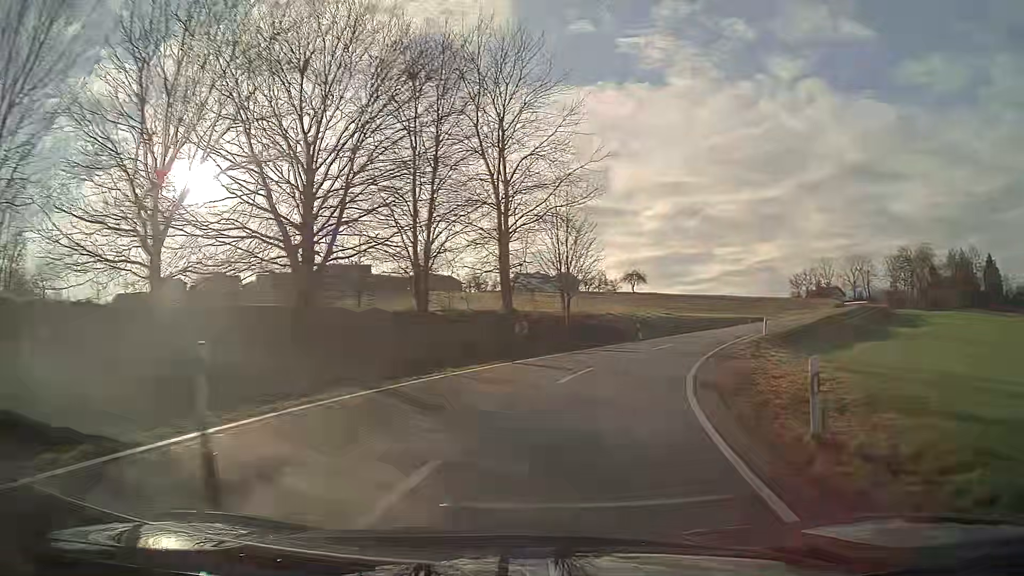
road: tertiary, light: Day
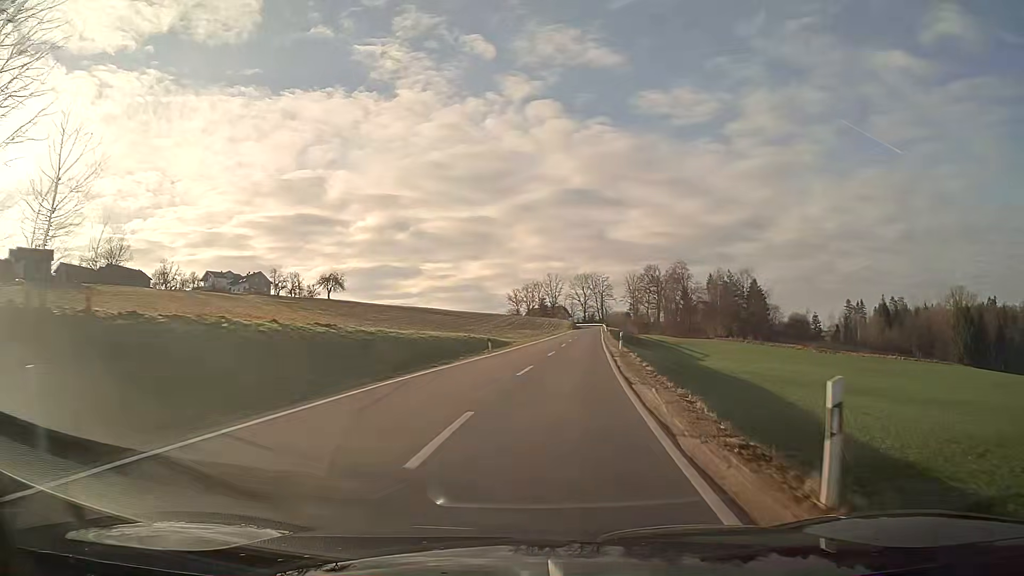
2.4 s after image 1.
(+7.1, +30.8) m; +23°
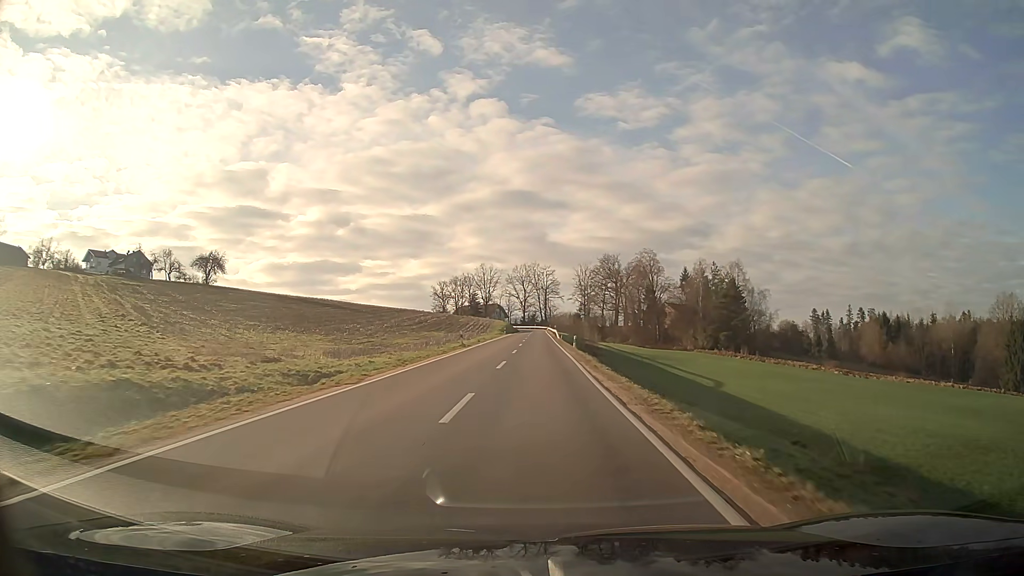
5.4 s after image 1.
(+2.6, +44.8) m; +5°
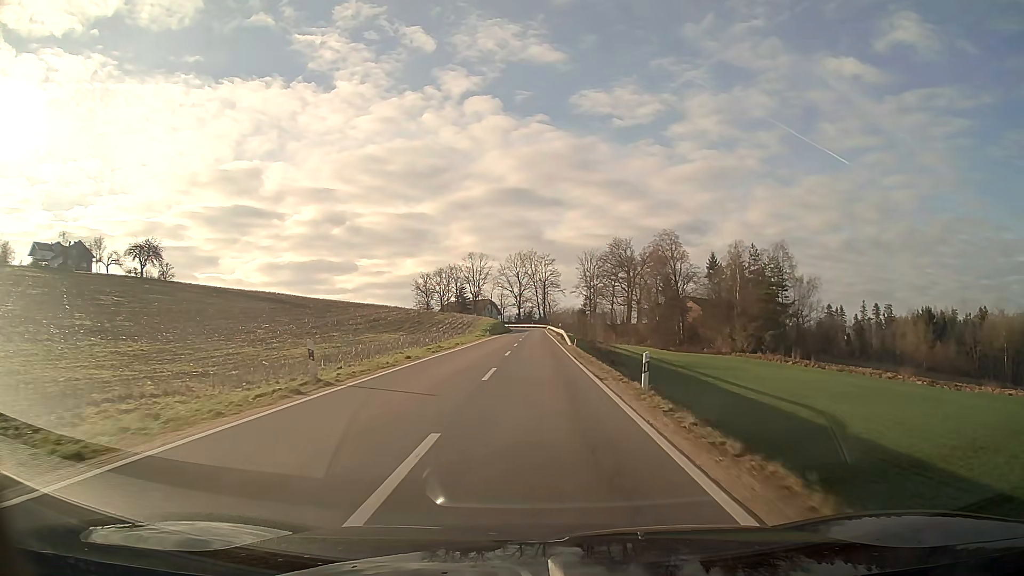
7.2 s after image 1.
(+0.1, +29.4) m; 0°
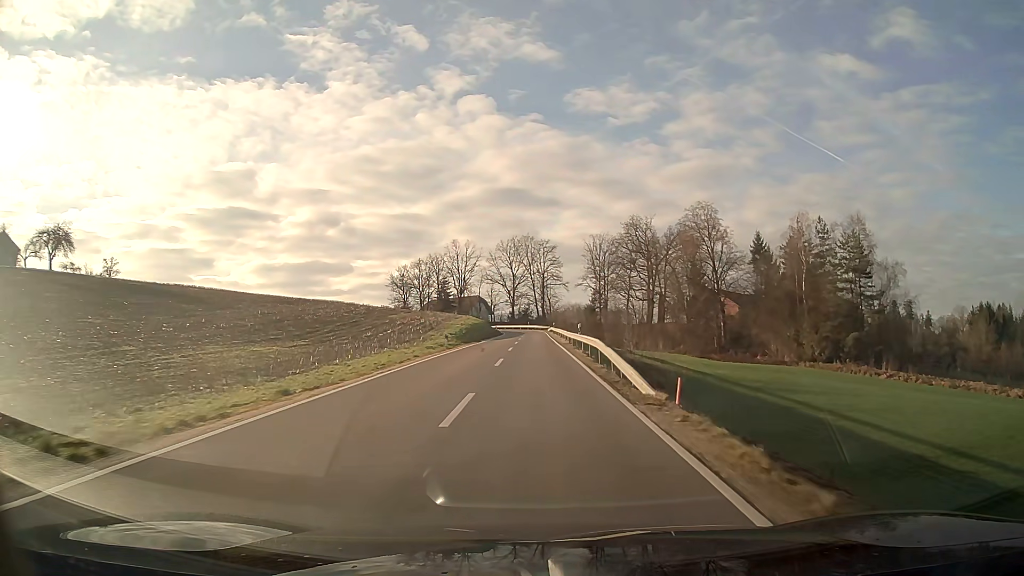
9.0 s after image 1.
(0.0, +31.0) m; 0°
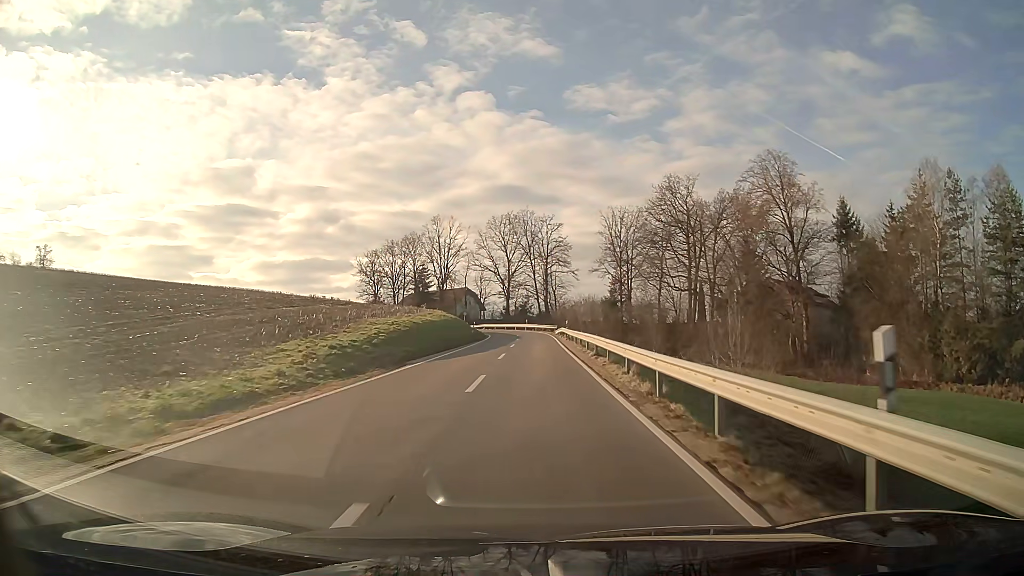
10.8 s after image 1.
(0.0, +32.0) m; 0°
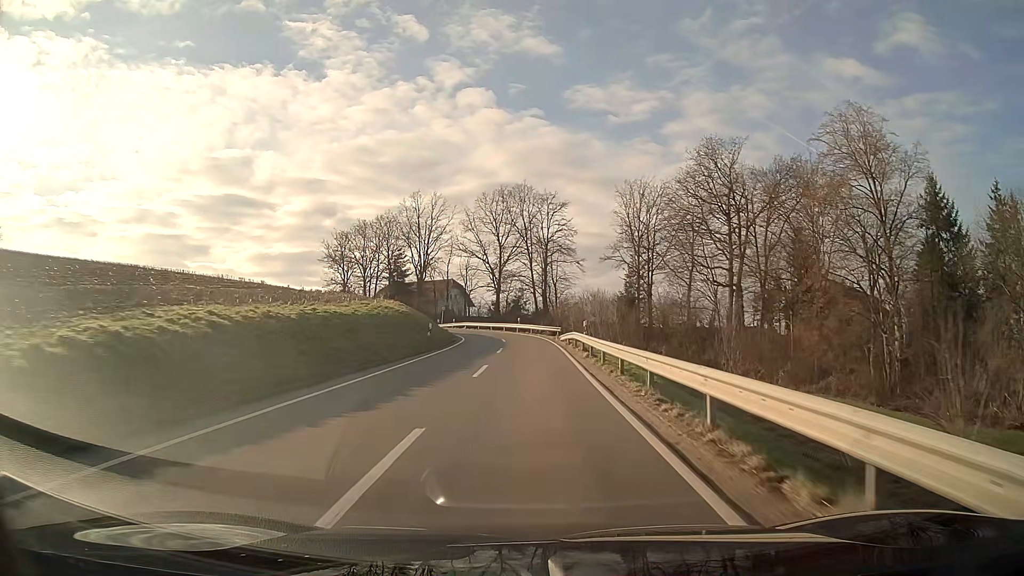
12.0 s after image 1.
(0.0, +20.3) m; 0°
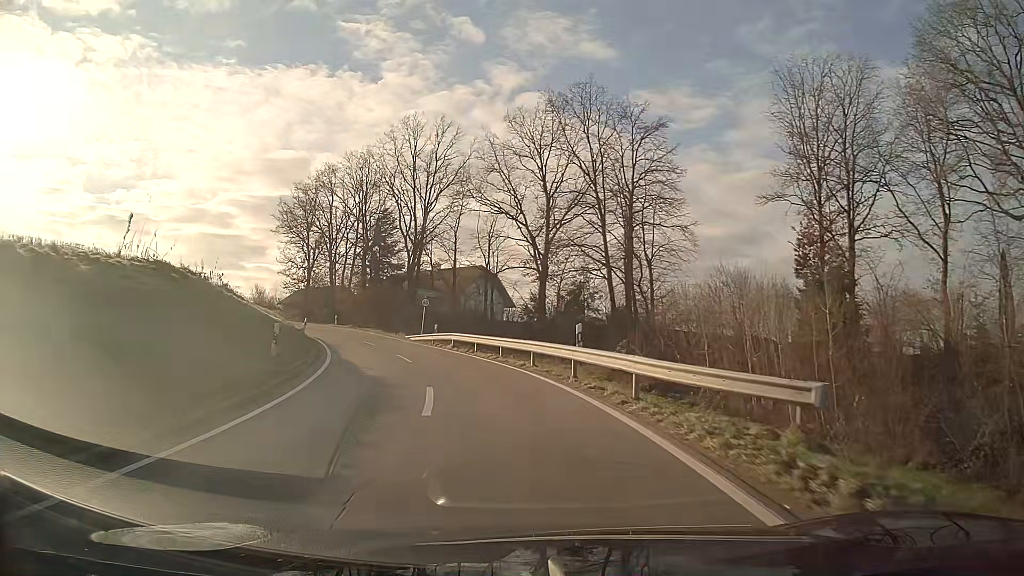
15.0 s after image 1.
(-1.1, +42.4) m; -7°
